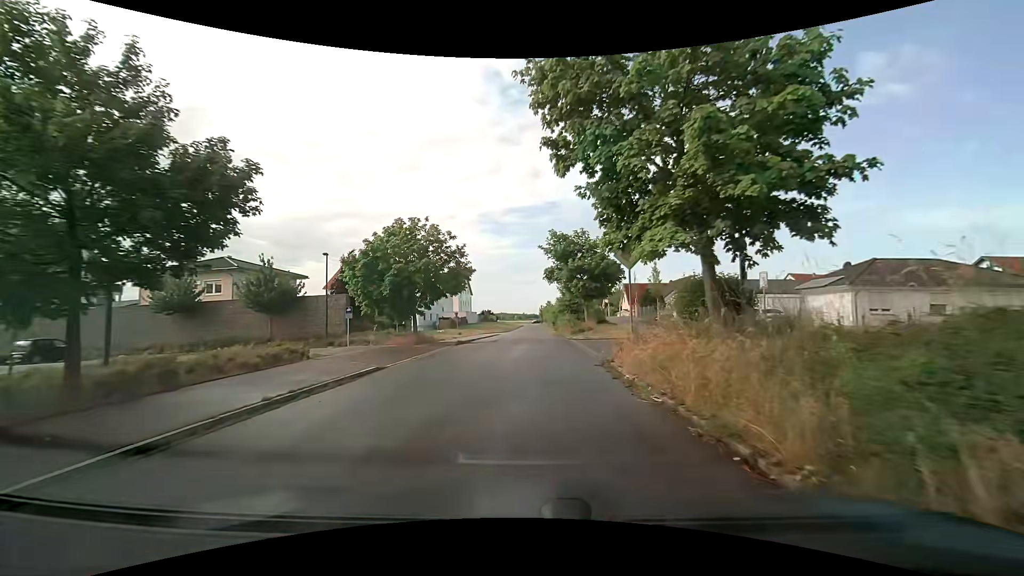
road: residential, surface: asphalt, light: Day
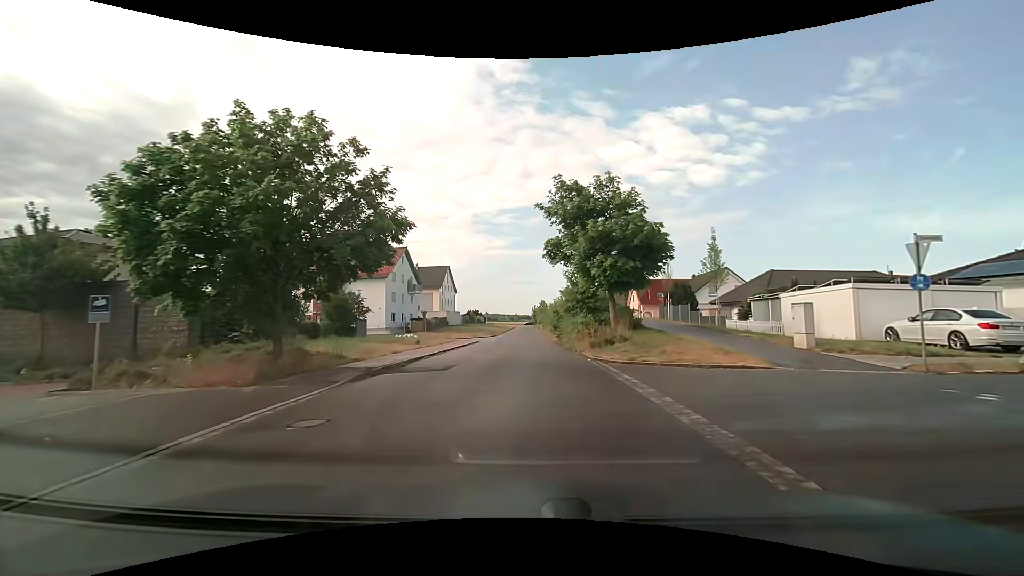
(+0.3, +15.1) m; +2°
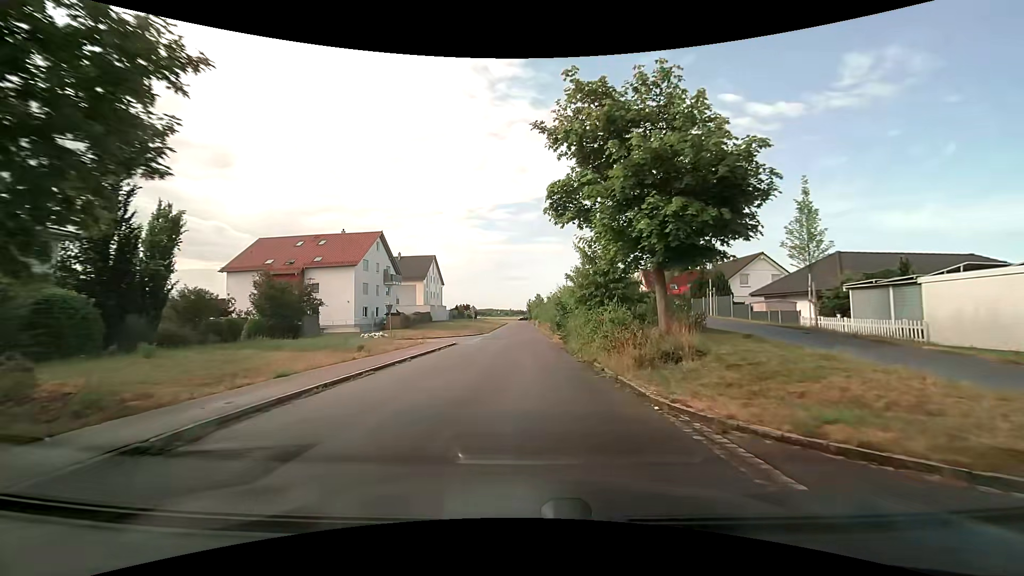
(+0.1, +9.9) m; +1°
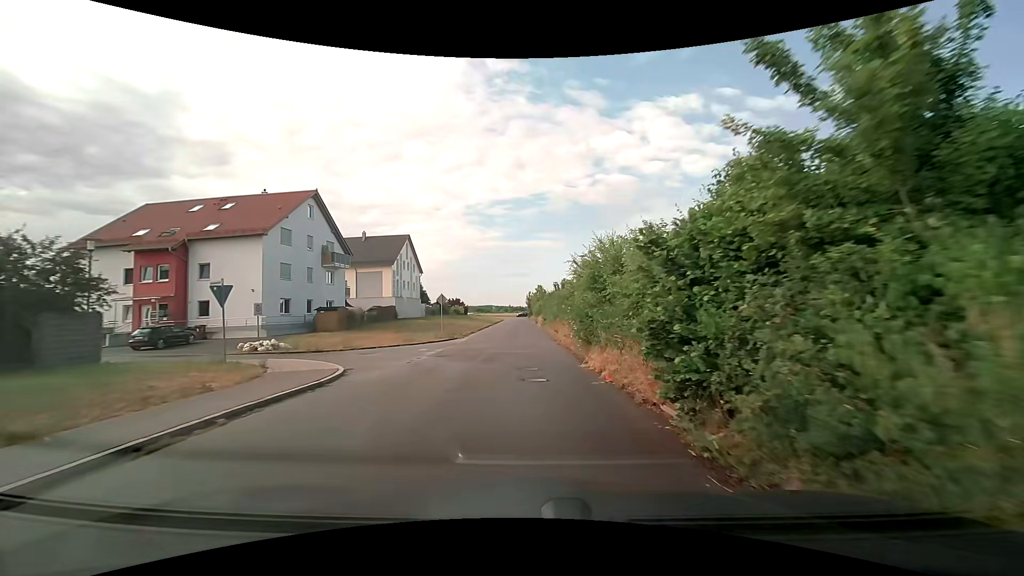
(0.0, +20.1) m; 0°
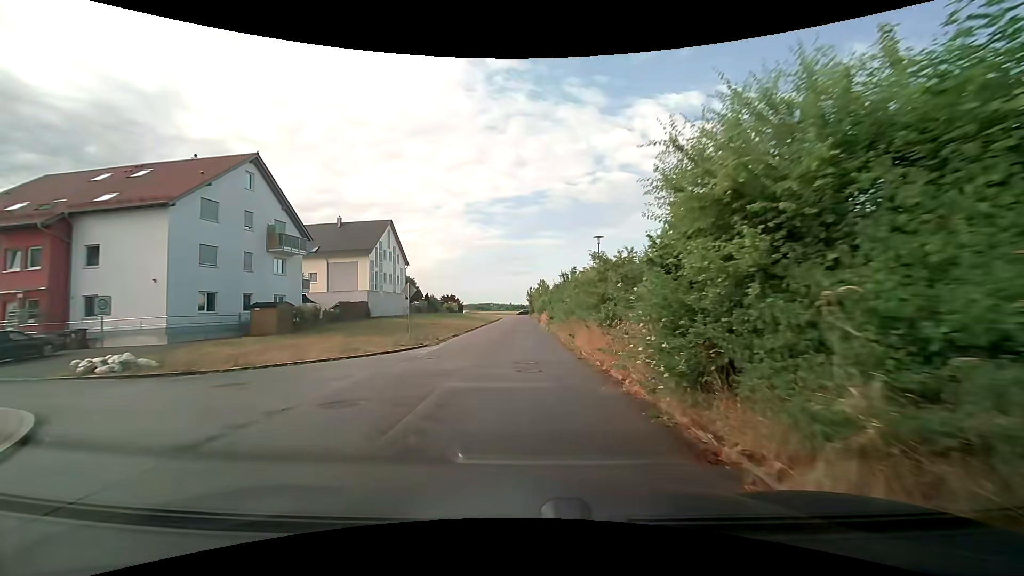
(0.0, +10.1) m; 0°
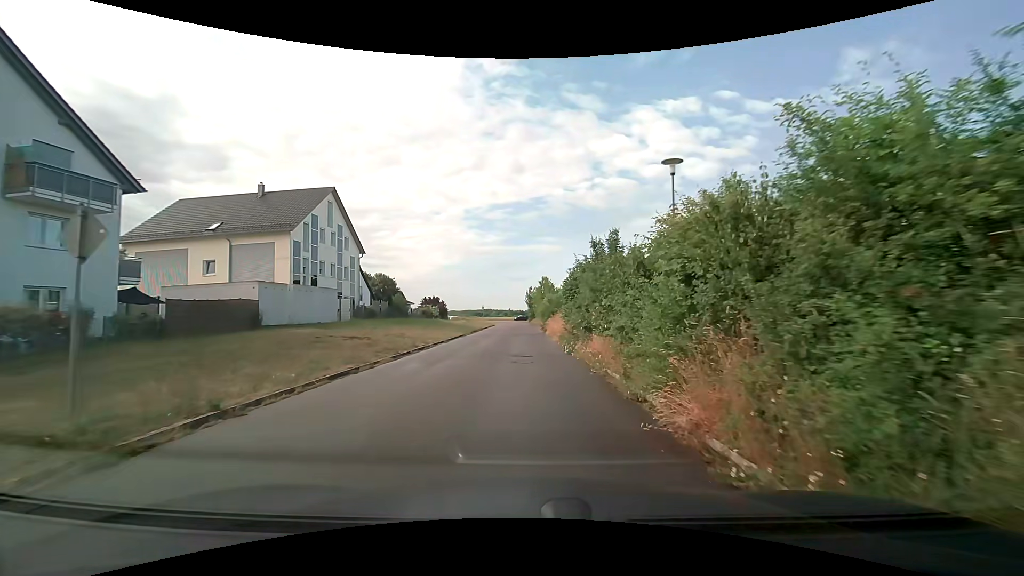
(-0.1, +18.8) m; 0°
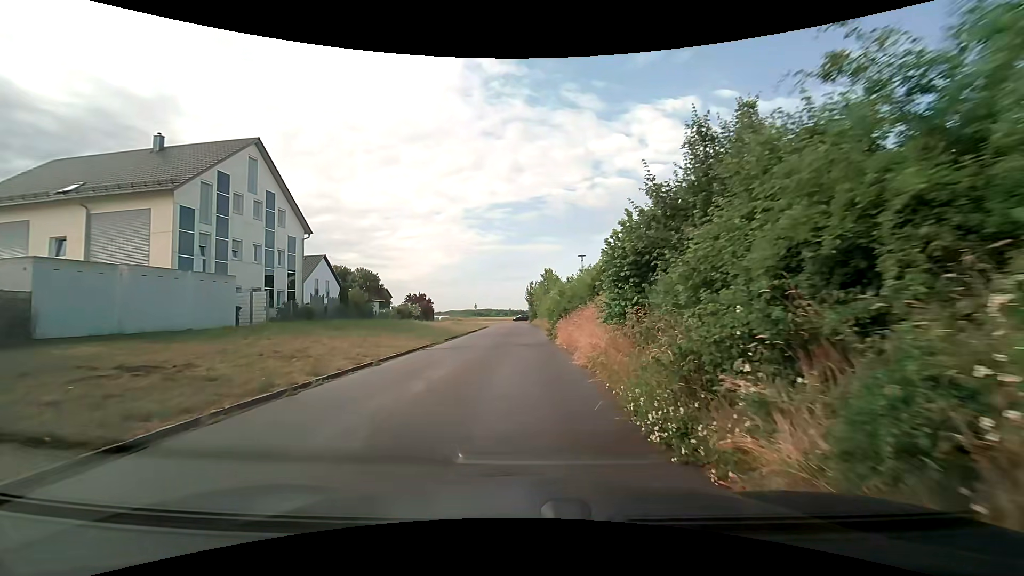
(-0.1, +12.8) m; -1°
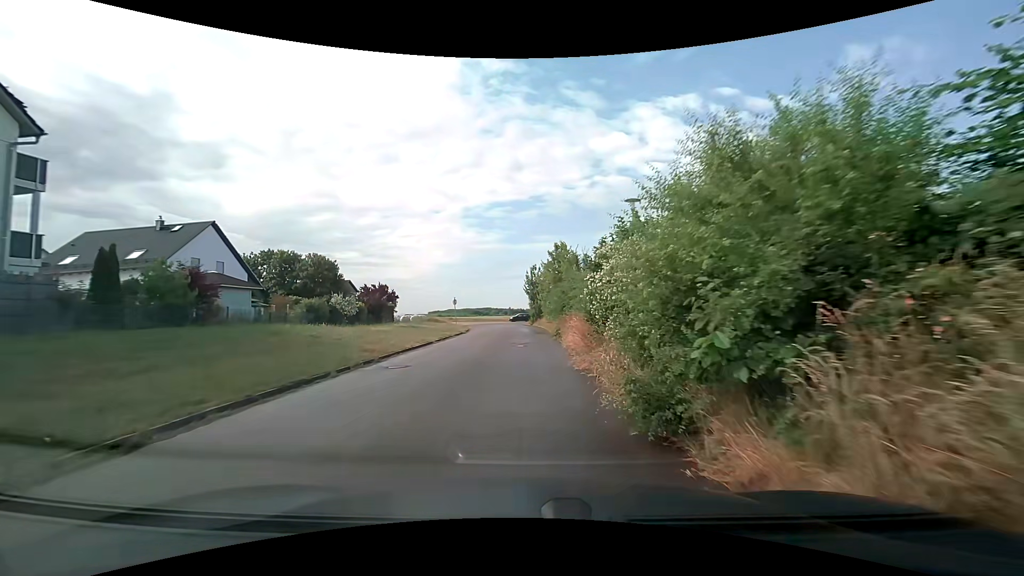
(+0.3, +22.2) m; +1°
